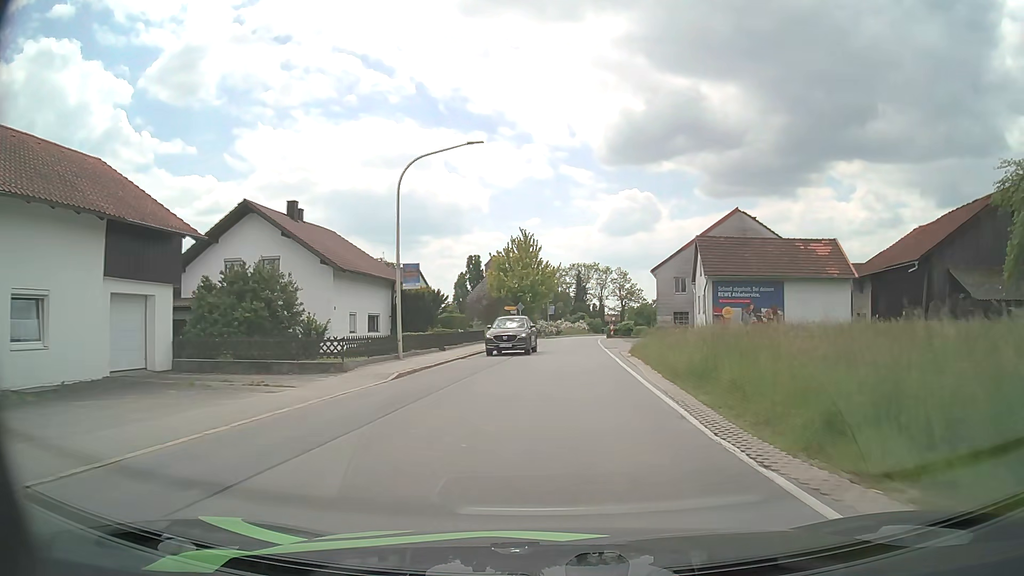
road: secondary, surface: asphalt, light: Day
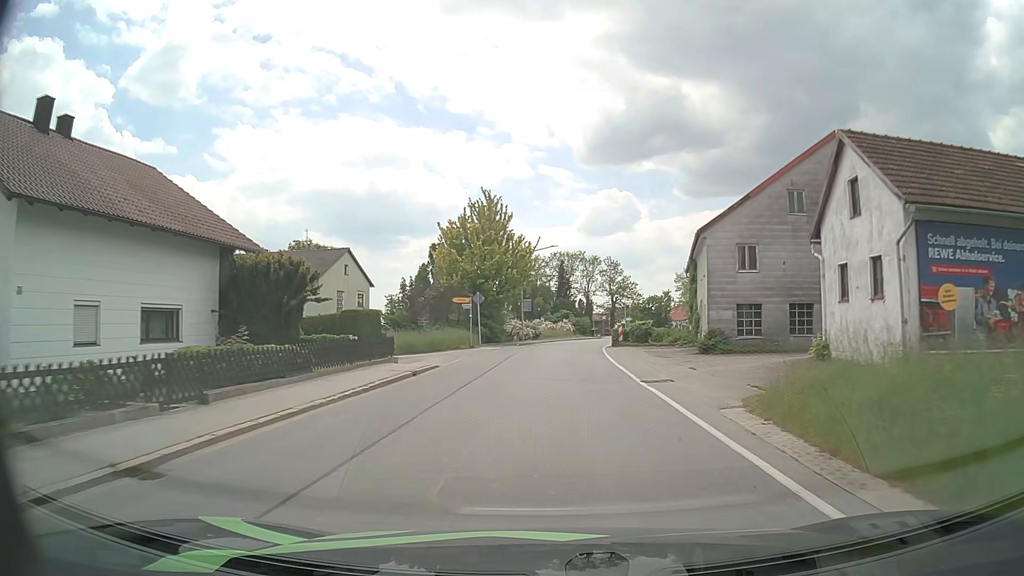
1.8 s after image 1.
(+0.3, +20.8) m; +2°
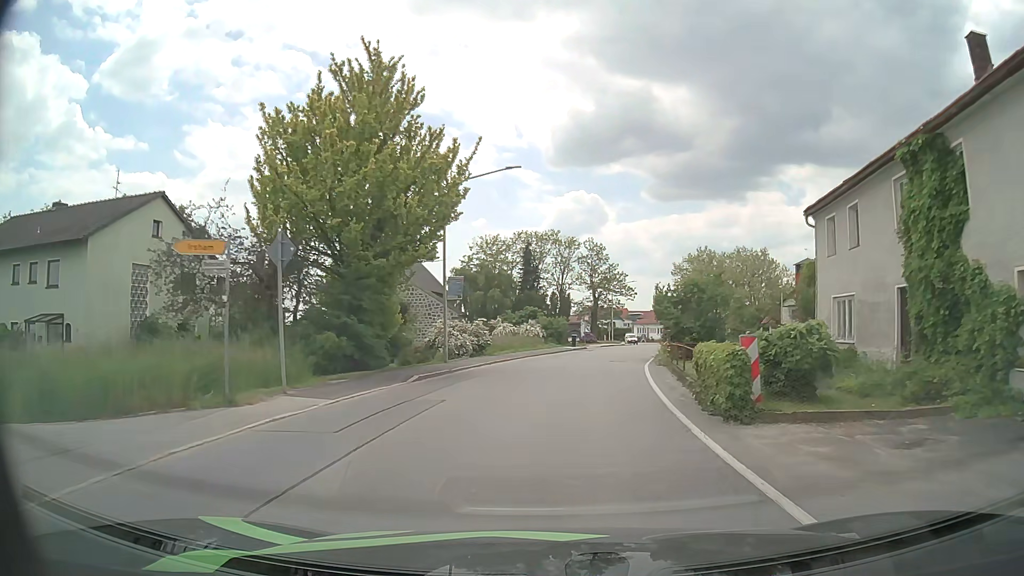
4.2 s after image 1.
(+0.5, +27.0) m; +3°
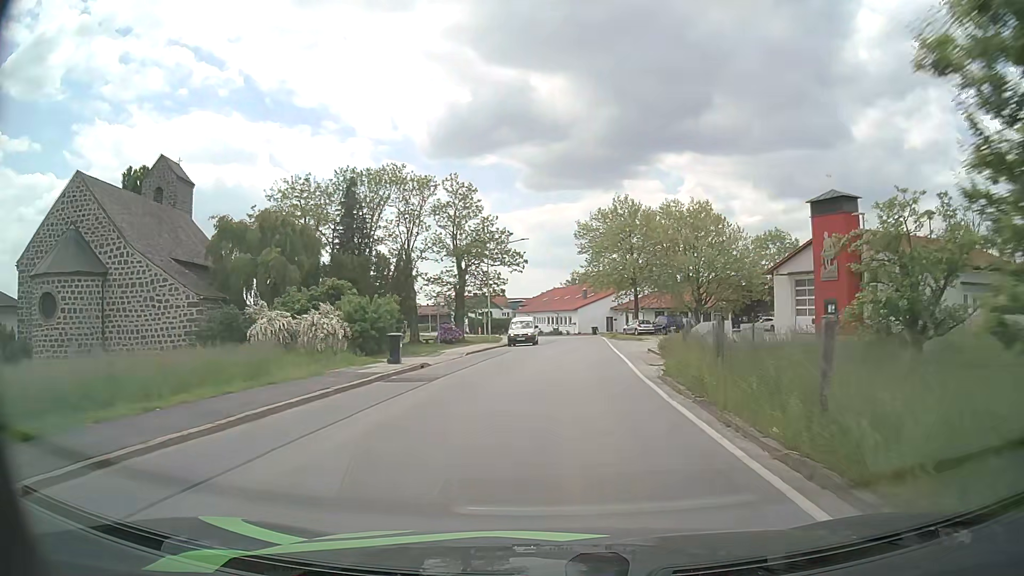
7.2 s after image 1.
(+2.6, +31.3) m; +10°
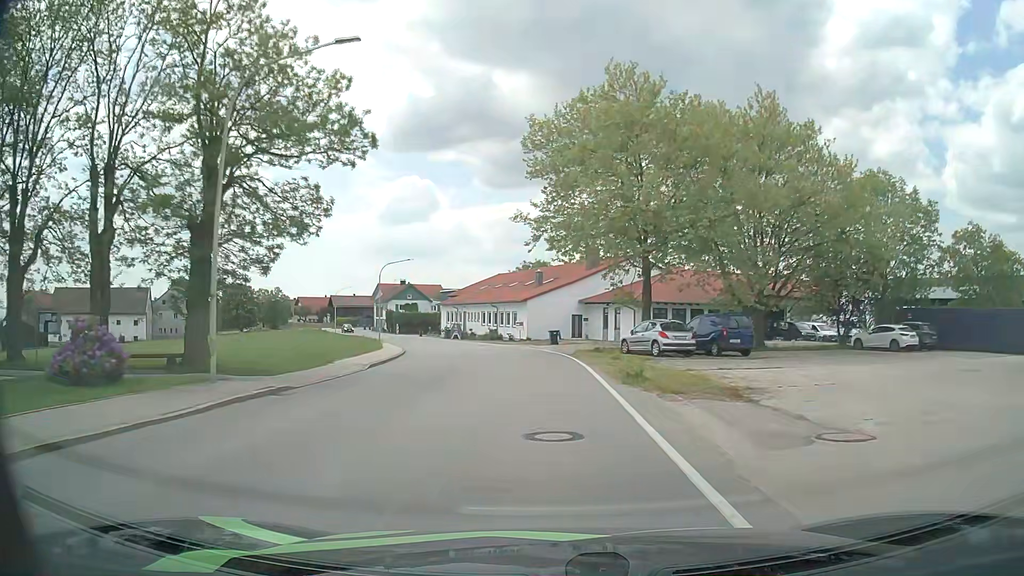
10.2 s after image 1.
(+1.8, +34.9) m; +4°
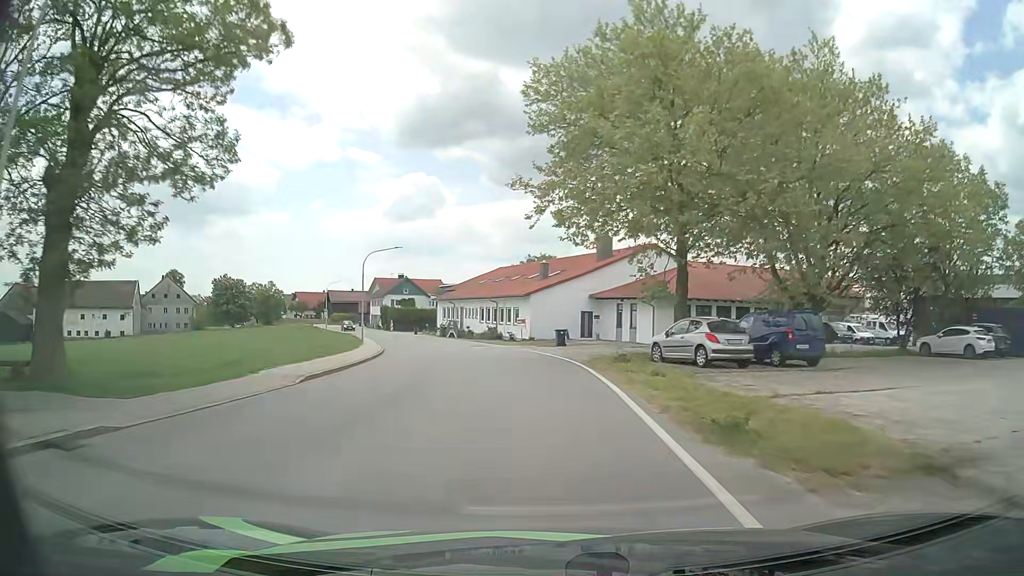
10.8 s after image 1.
(0.0, +7.1) m; -1°
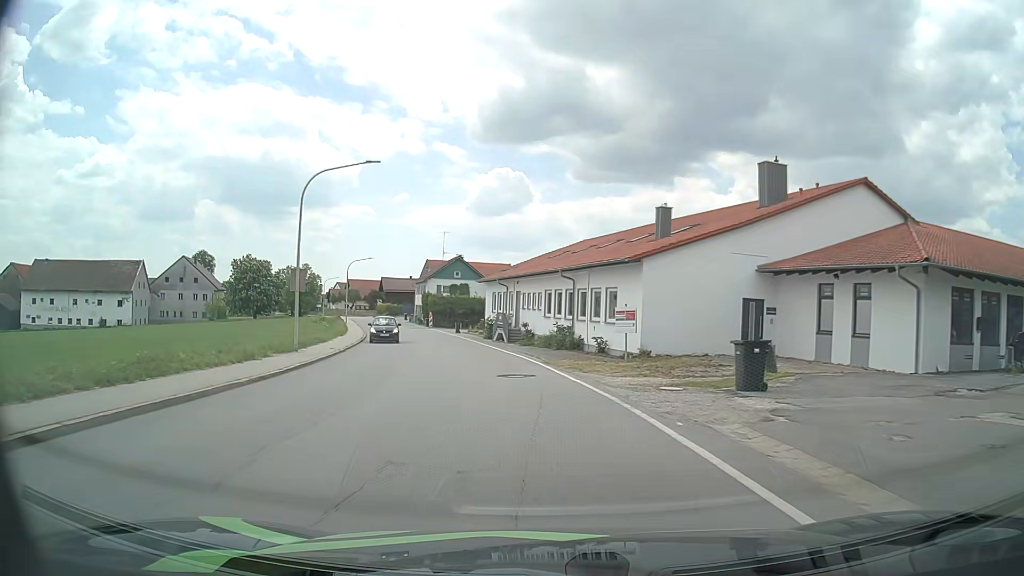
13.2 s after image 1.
(-1.2, +27.1) m; -6°
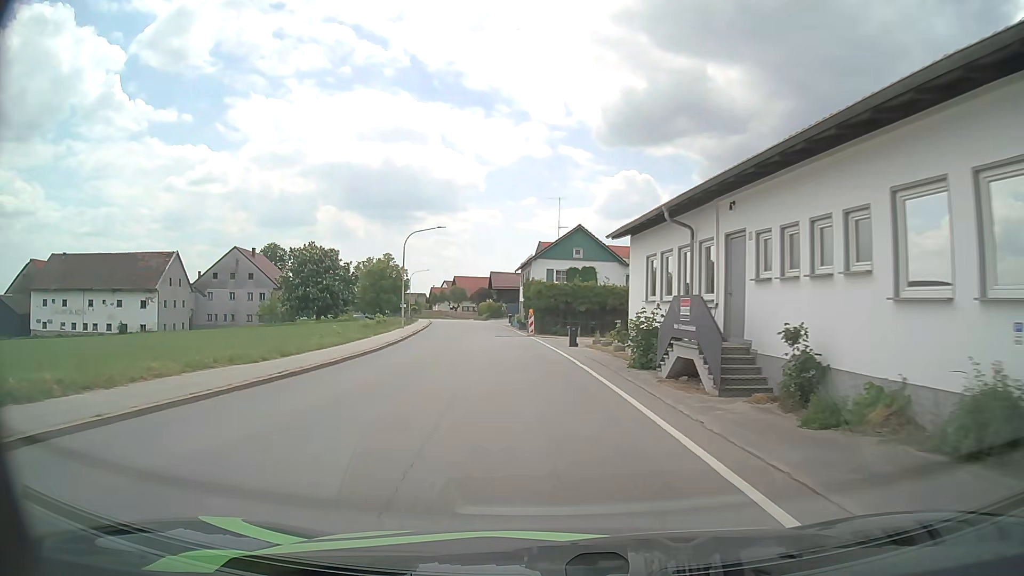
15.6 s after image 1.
(-2.8, +27.7) m; -11°
(0, +10) (-1, +20) (-2, +30) (-3, +40) (-4, +50) (-5, +60) (-7, +70) (-8, +79) (-10, +89) (-13, +99) m
